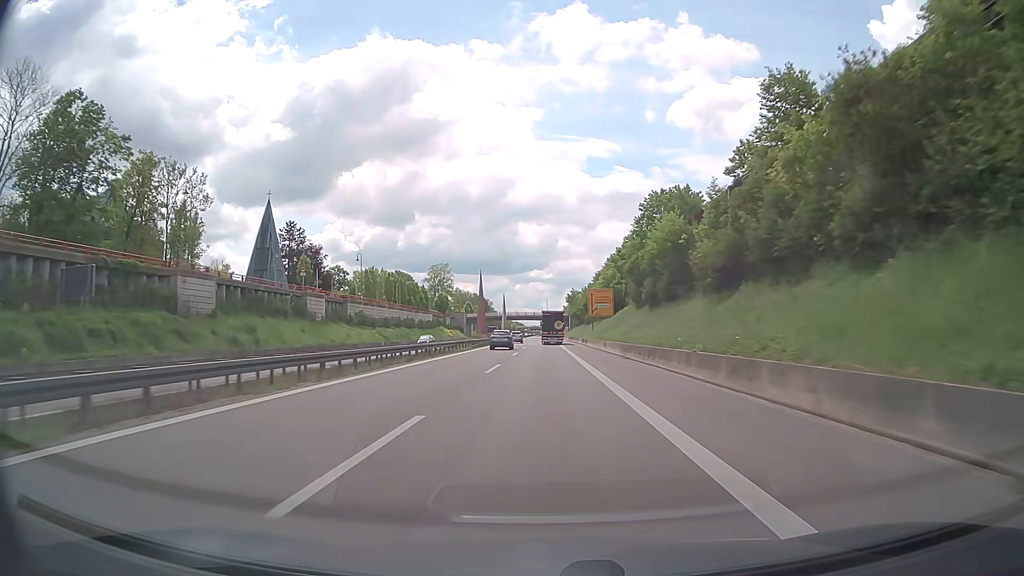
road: trunk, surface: asphalt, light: Day
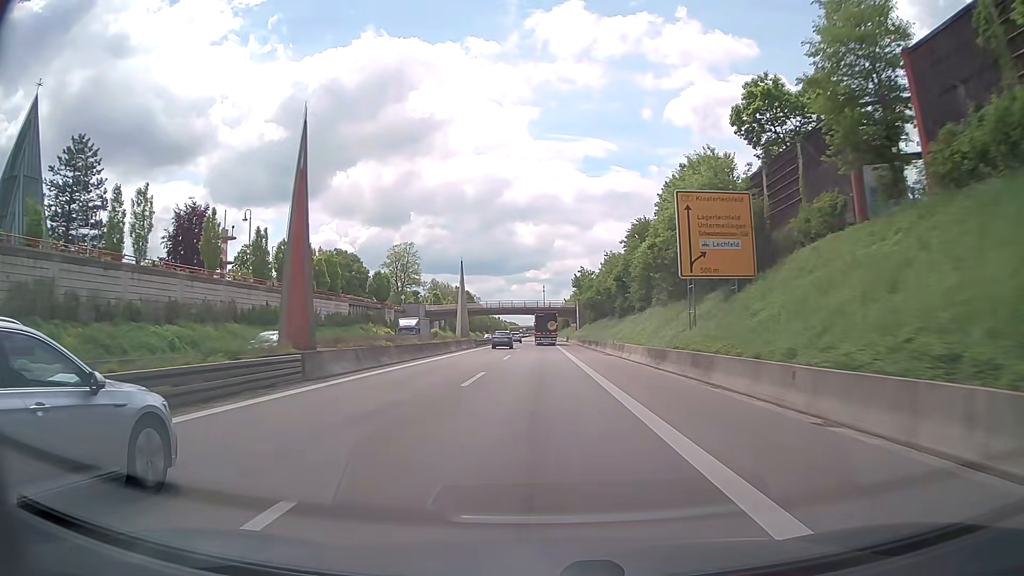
(+0.1, +59.8) m; +1°
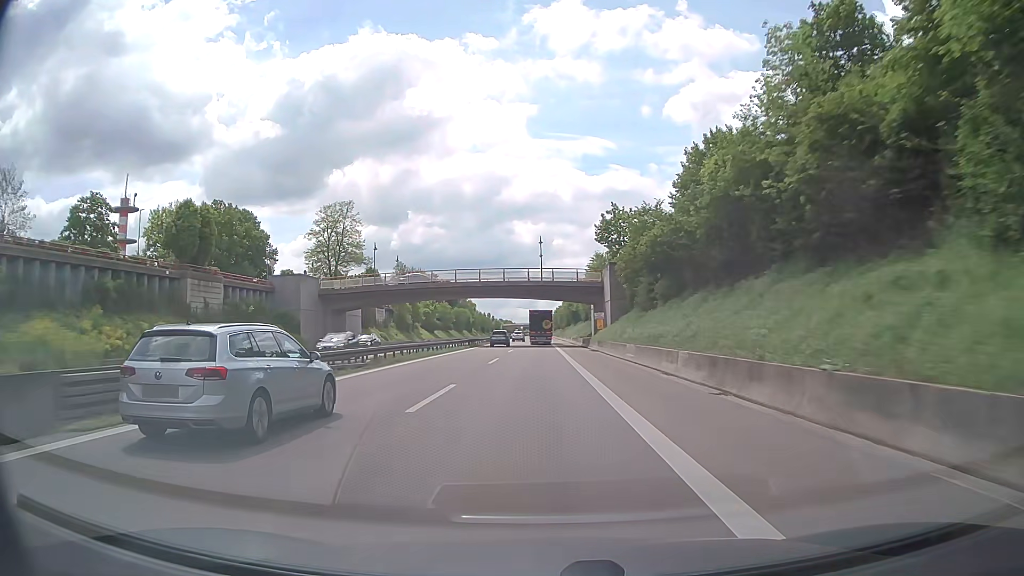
(-0.2, +60.0) m; 0°
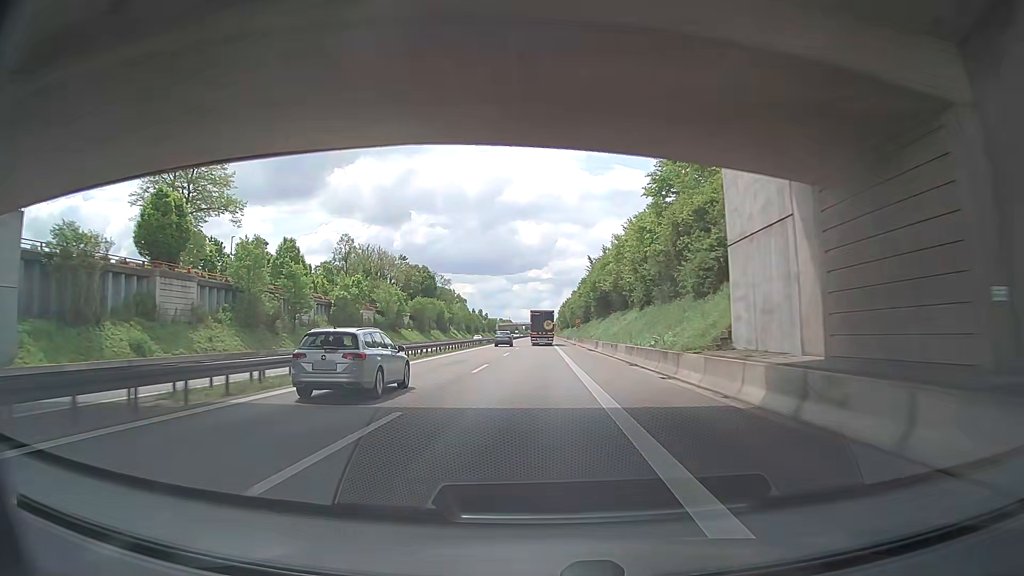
(0.0, +60.3) m; 0°
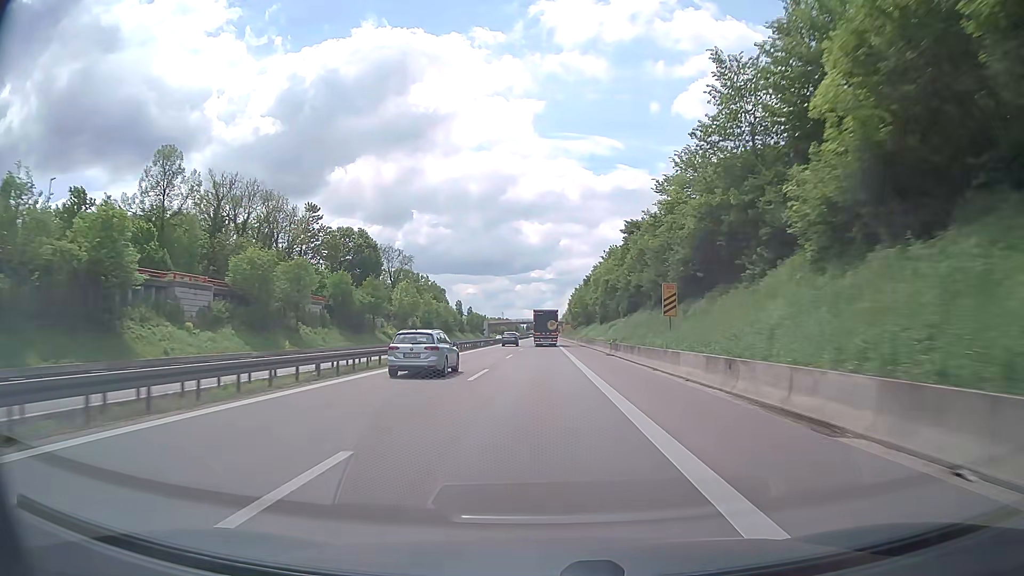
(-0.5, +76.2) m; 0°
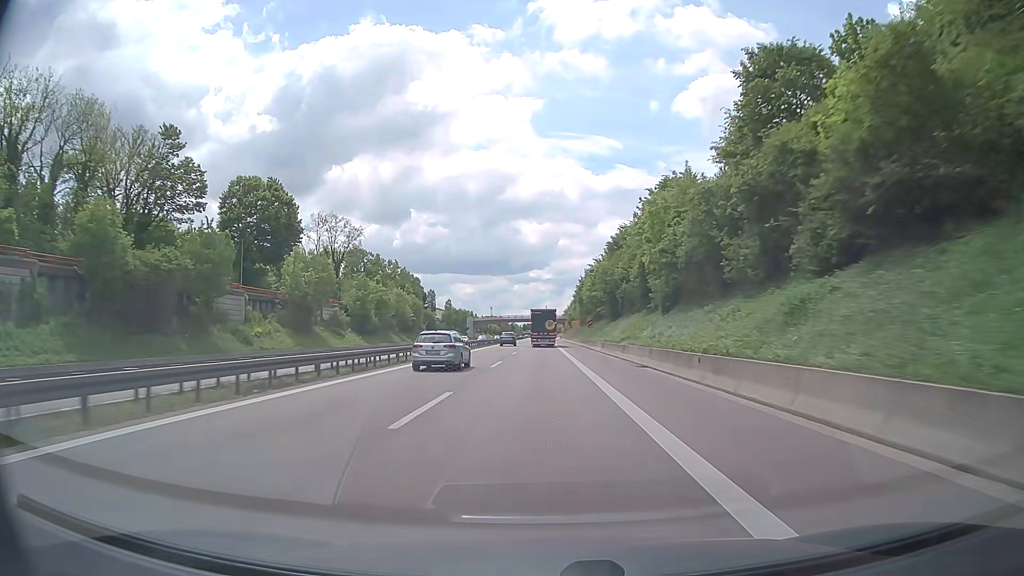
(-0.3, +46.3) m; 0°
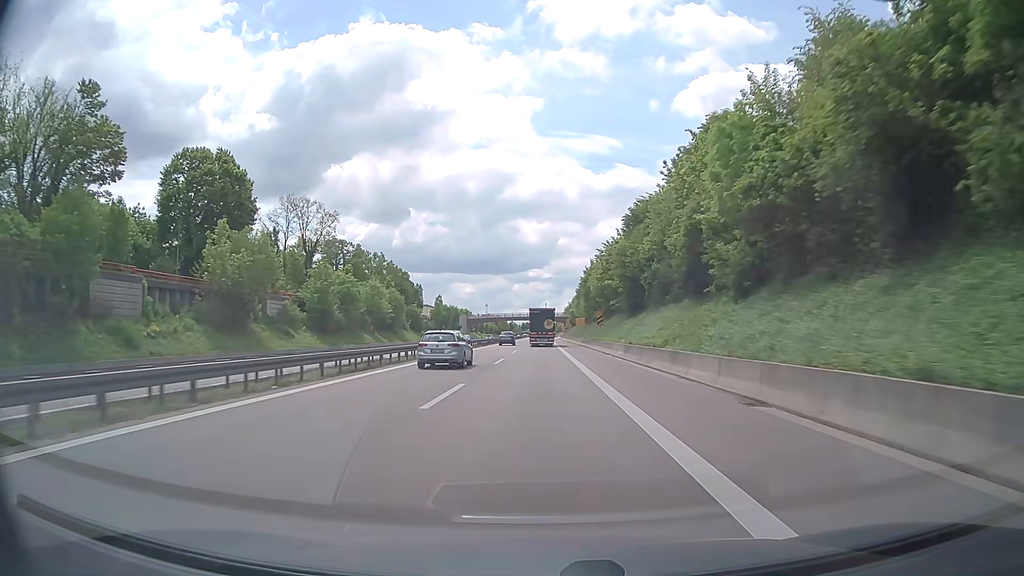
(0.0, +15.5) m; 0°
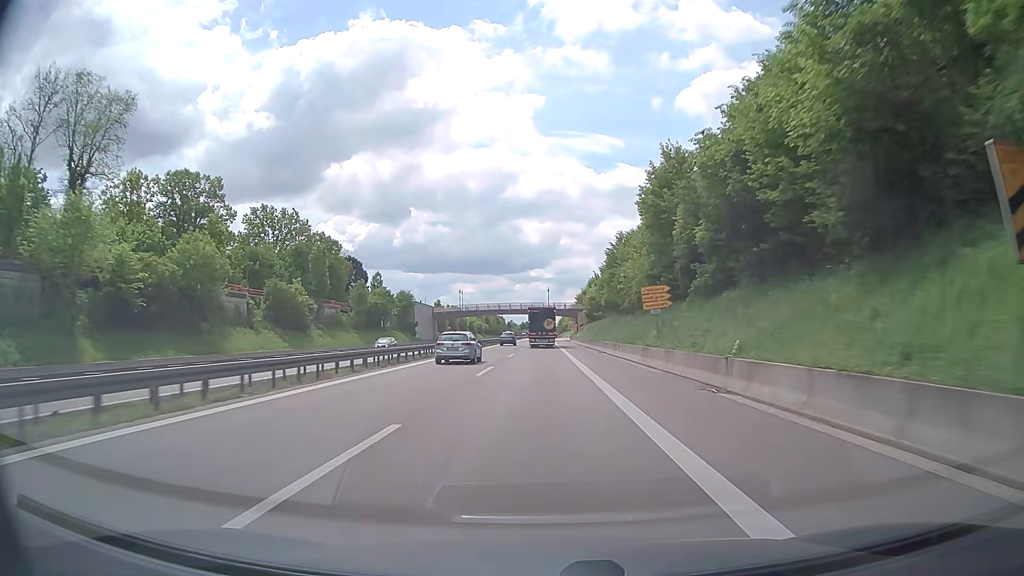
(-0.2, +62.4) m; 0°
(0, +10) (0, +20) (0, +30) (0, +40) (0, +50) (0, +60) (0, +70) (0, +80) (0, +90) (0, +100) m
